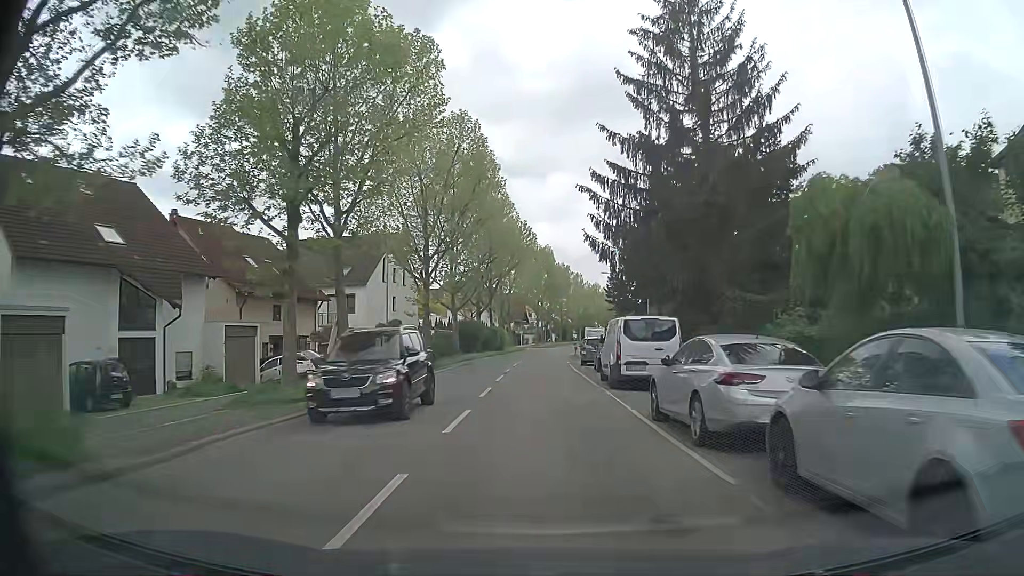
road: tertiary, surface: asphalt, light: Day
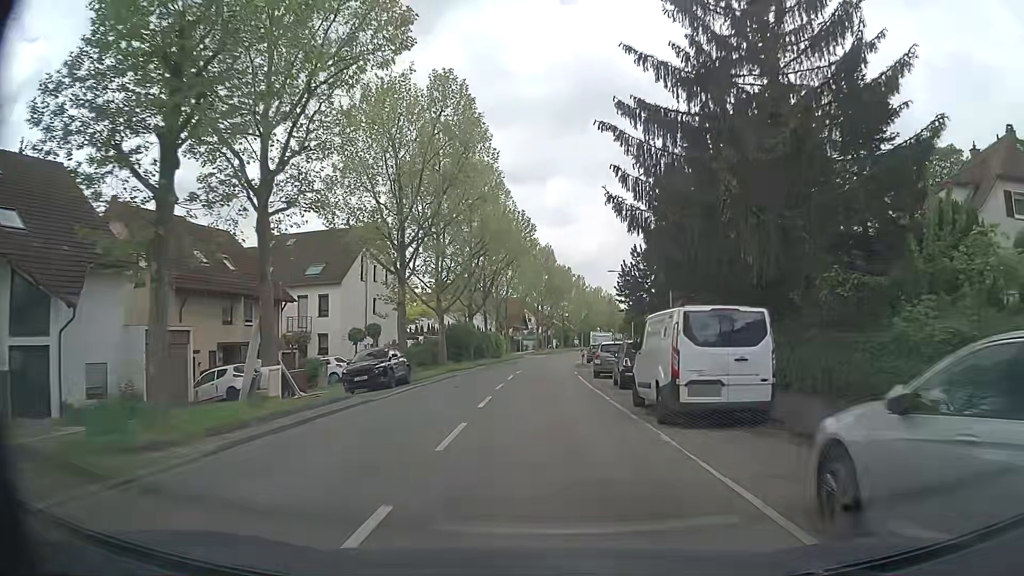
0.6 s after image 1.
(0.0, +7.1) m; 0°
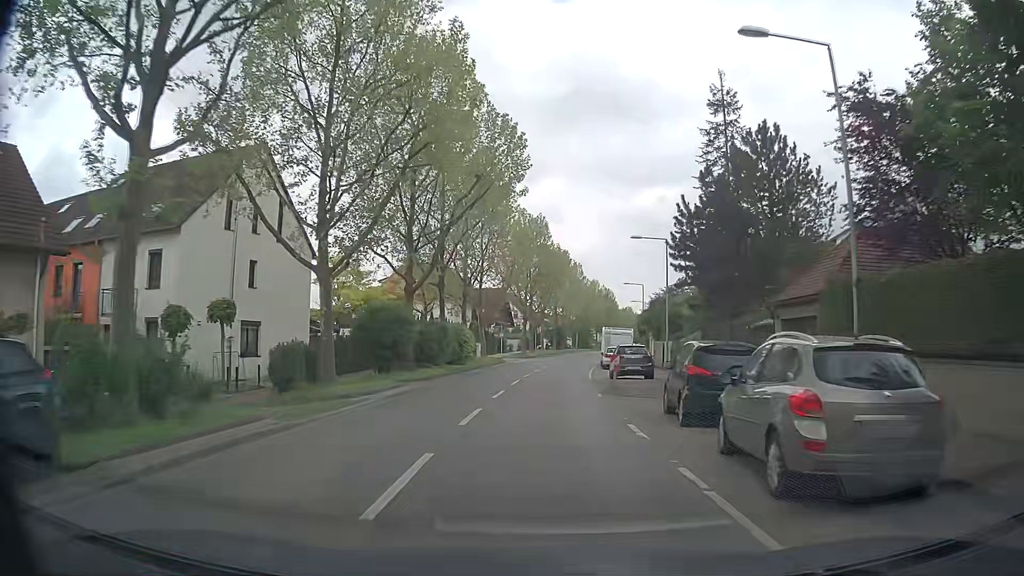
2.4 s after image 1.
(+0.2, +21.7) m; +1°
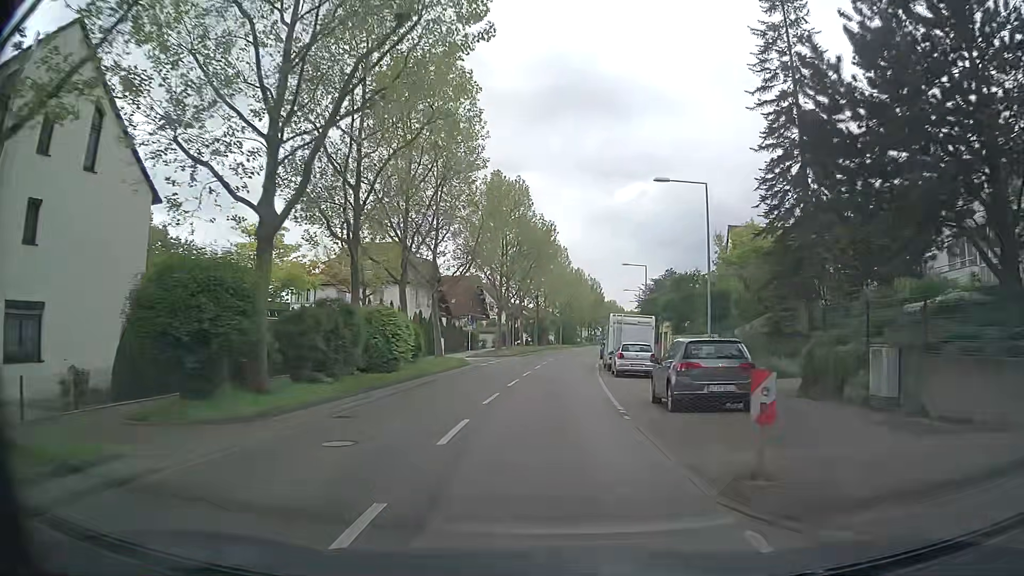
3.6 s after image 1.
(+0.3, +14.8) m; +2°
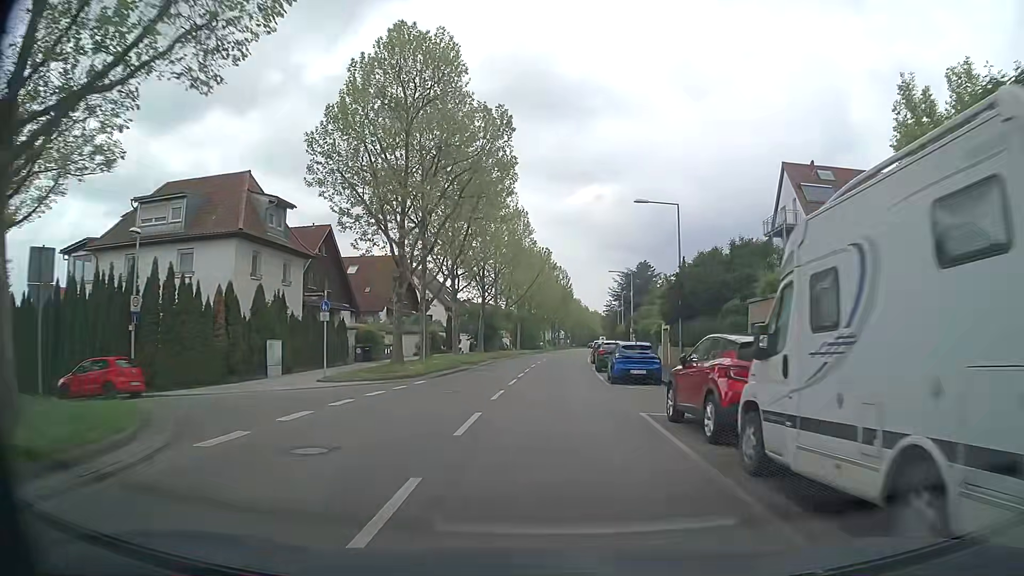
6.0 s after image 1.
(+0.9, +29.1) m; +3°
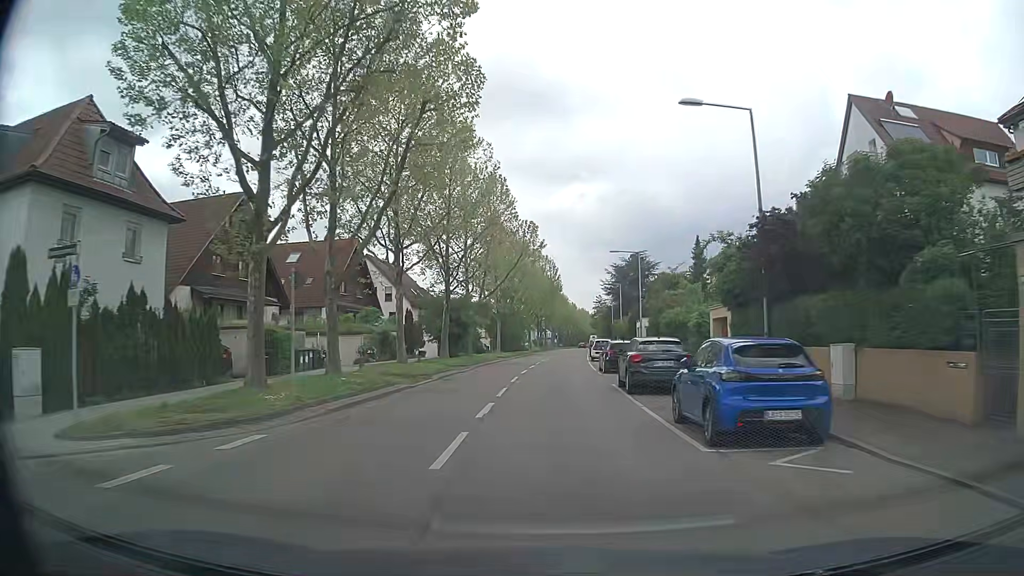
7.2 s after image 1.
(+0.3, +14.3) m; +1°
(0, +10) (0, +20) (+1, +30) (+2, +40) (+2, +50) (+3, +60) (+4, +70) (+5, +80) (+6, +90) (+7, +100) m
